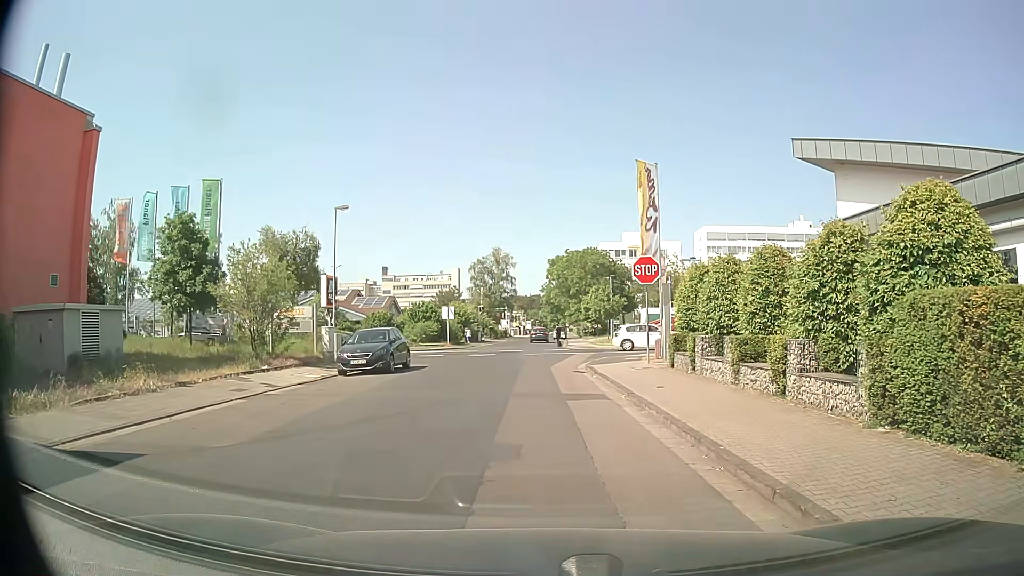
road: residential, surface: asphalt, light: Day
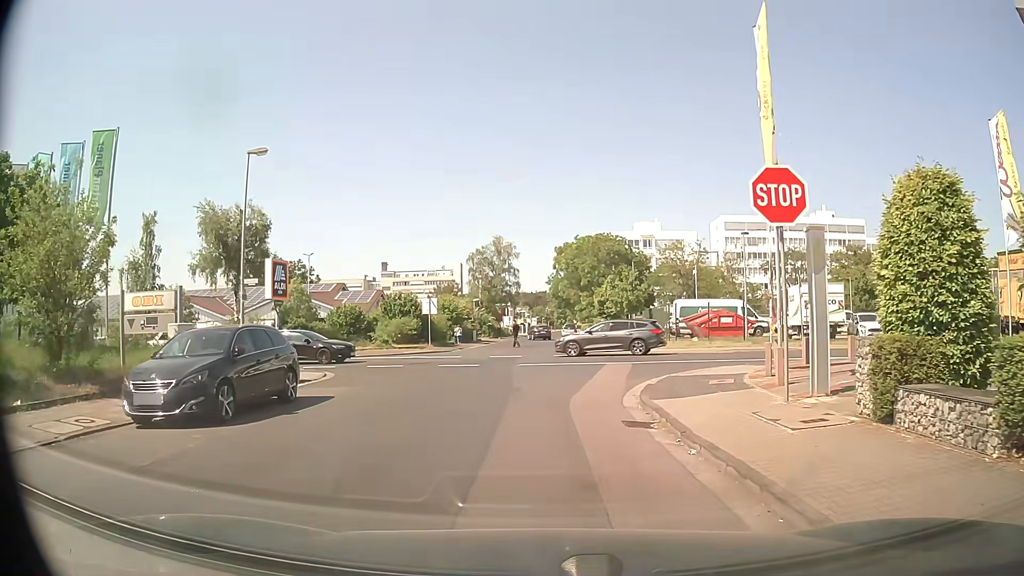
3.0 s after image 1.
(+0.1, +12.3) m; 0°
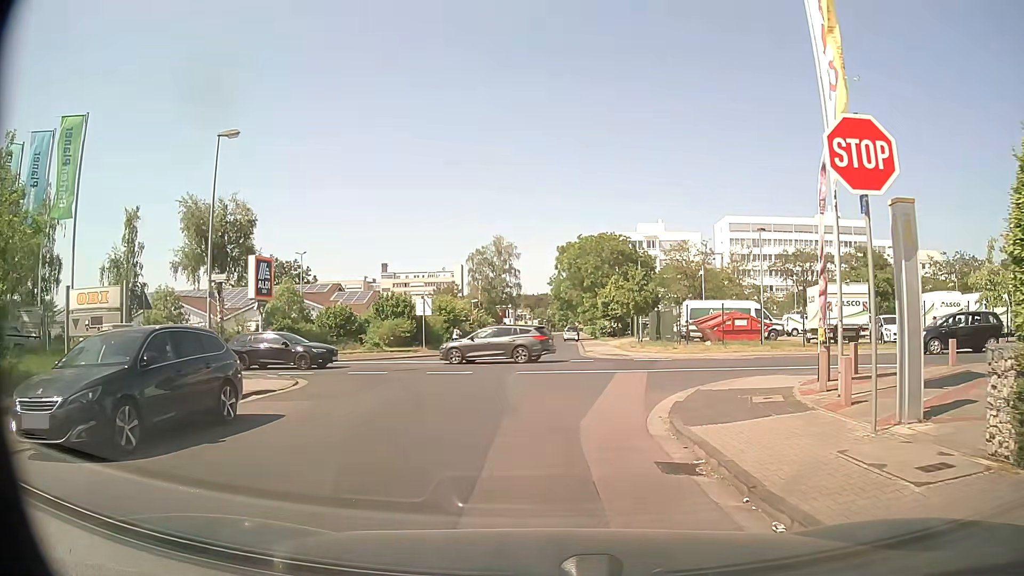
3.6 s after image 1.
(0.0, +2.7) m; 0°
(0, +10) (+1, +20) (+1, +30) (+1, +40) (0, +50) (0, +60) (+1, +70) (+1, +80) (+1, +90) (+2, +100) m
